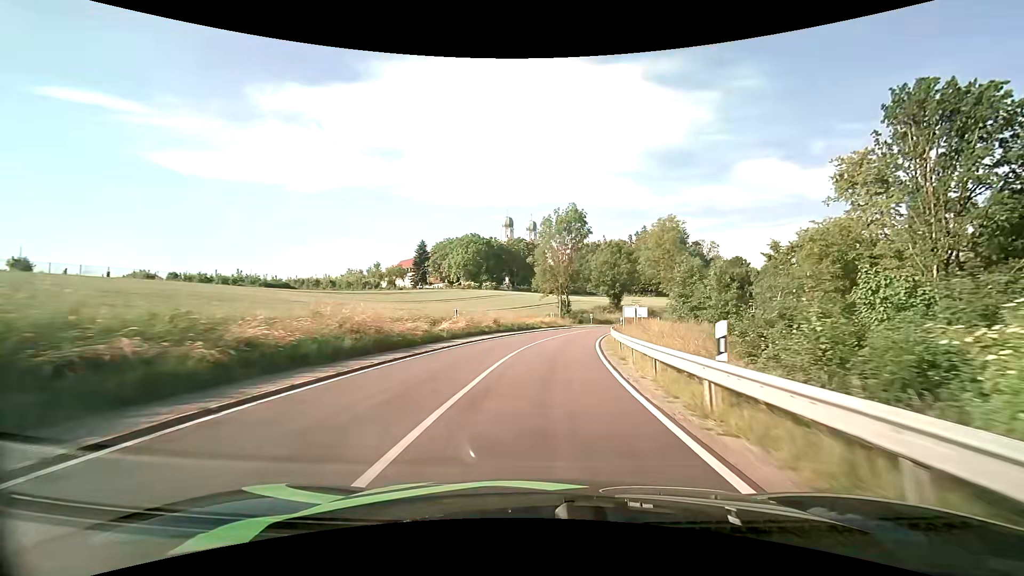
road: tertiary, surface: asphalt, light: Day
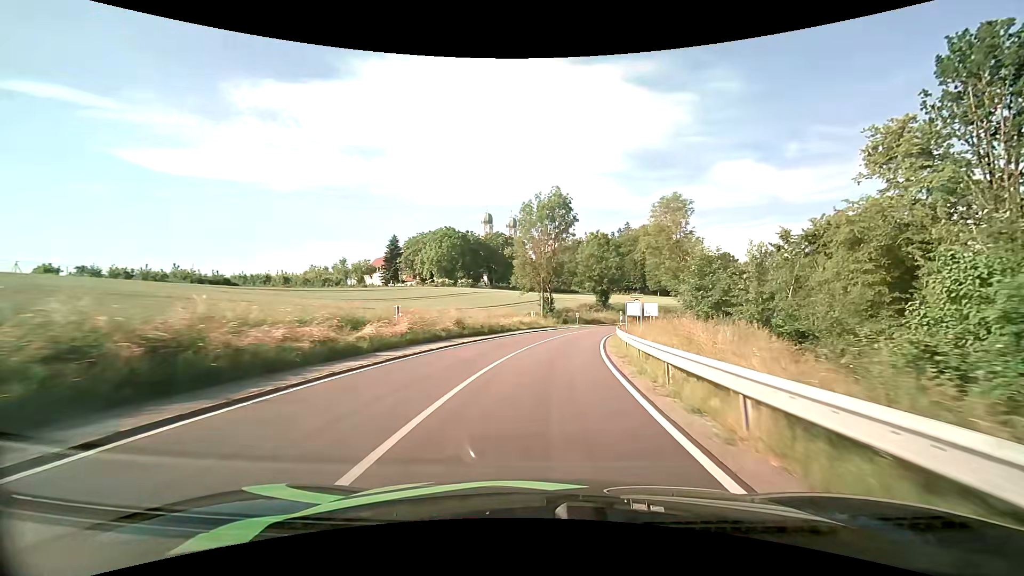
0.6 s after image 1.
(+0.1, +9.6) m; +2°
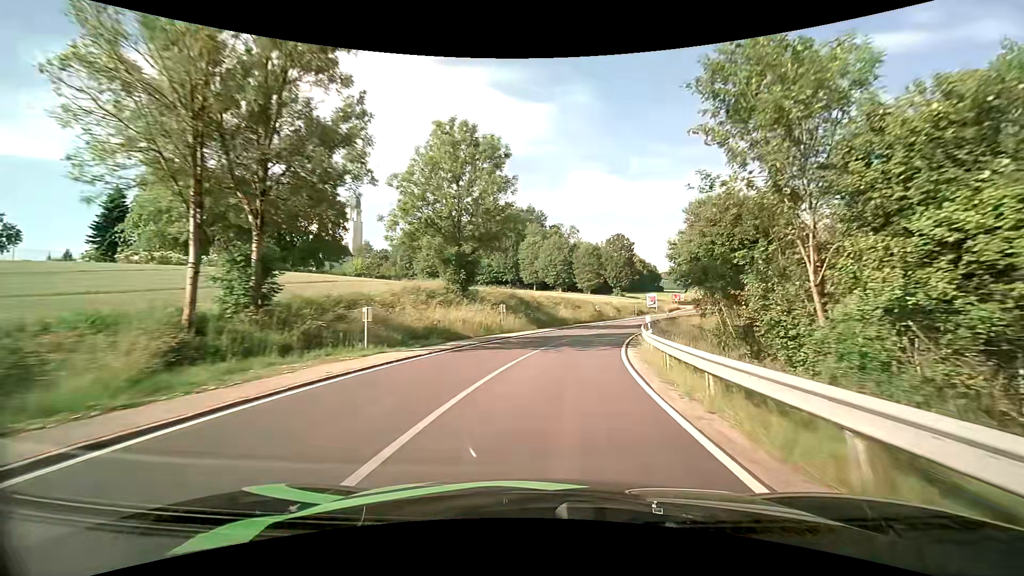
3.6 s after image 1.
(+5.9, +48.3) m; +15°
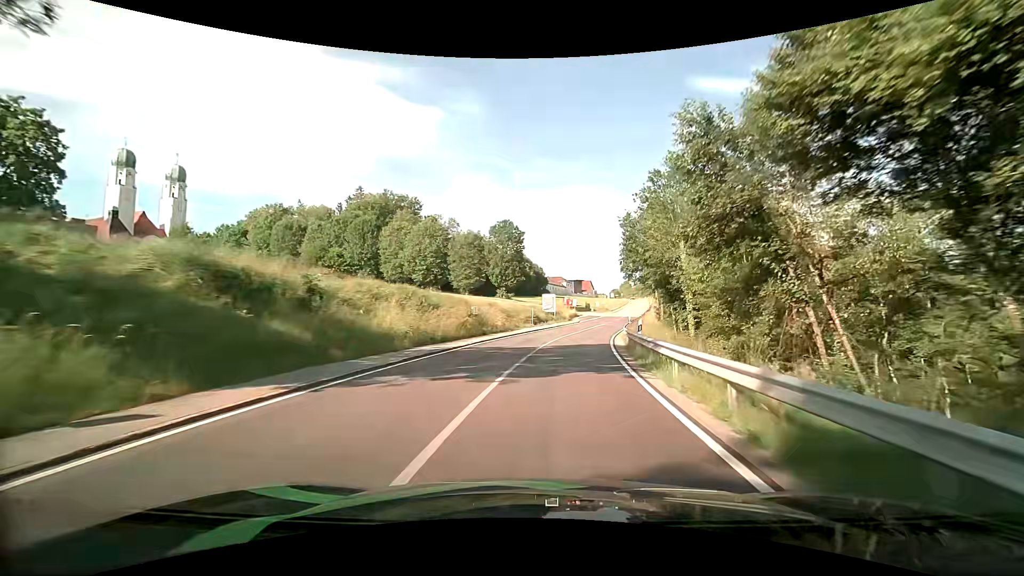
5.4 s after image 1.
(+3.5, +29.2) m; +14°
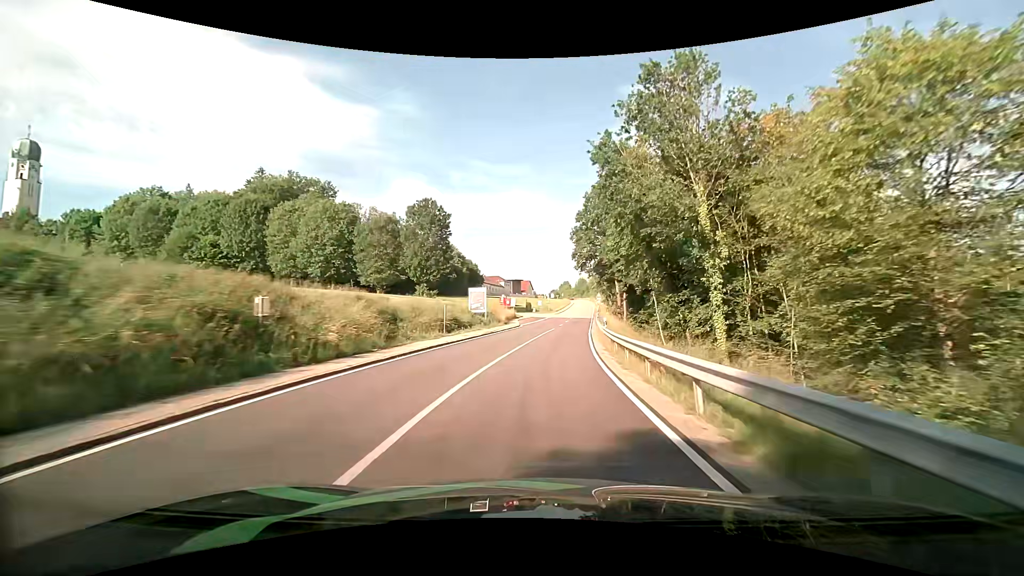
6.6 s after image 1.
(+1.4, +20.2) m; +7°
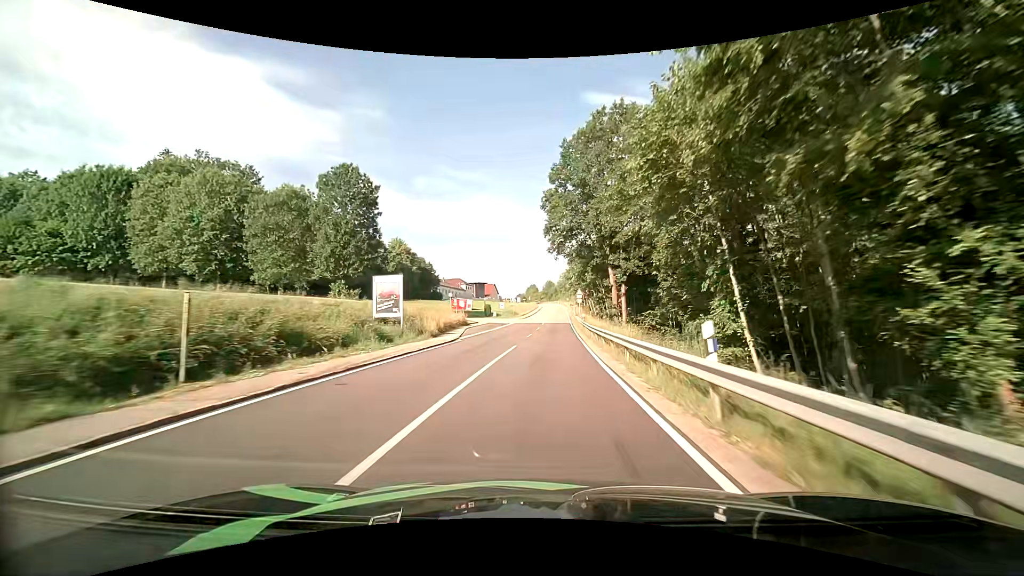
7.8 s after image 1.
(+0.9, +21.1) m; +4°
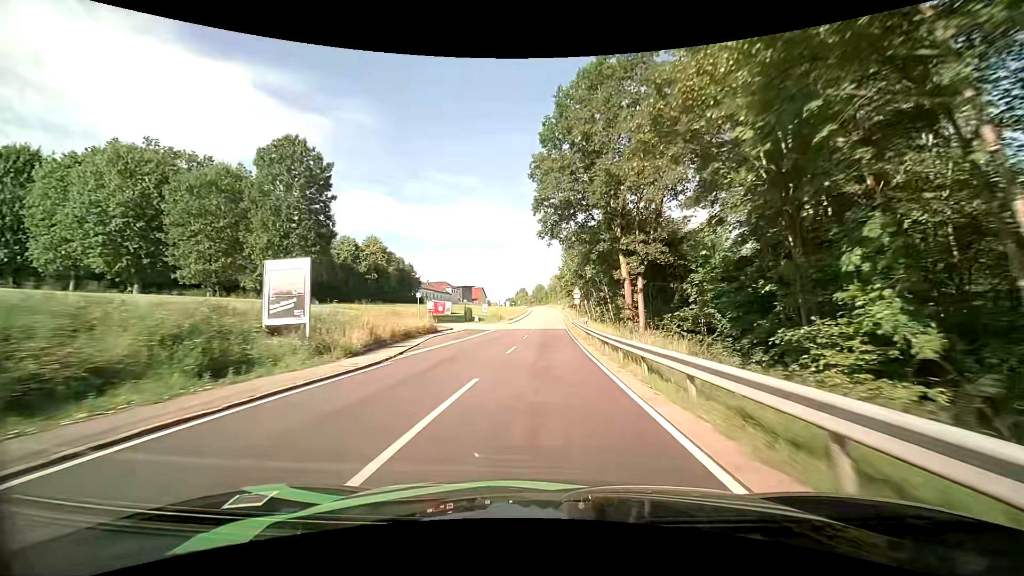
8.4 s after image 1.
(+0.2, +11.0) m; +2°
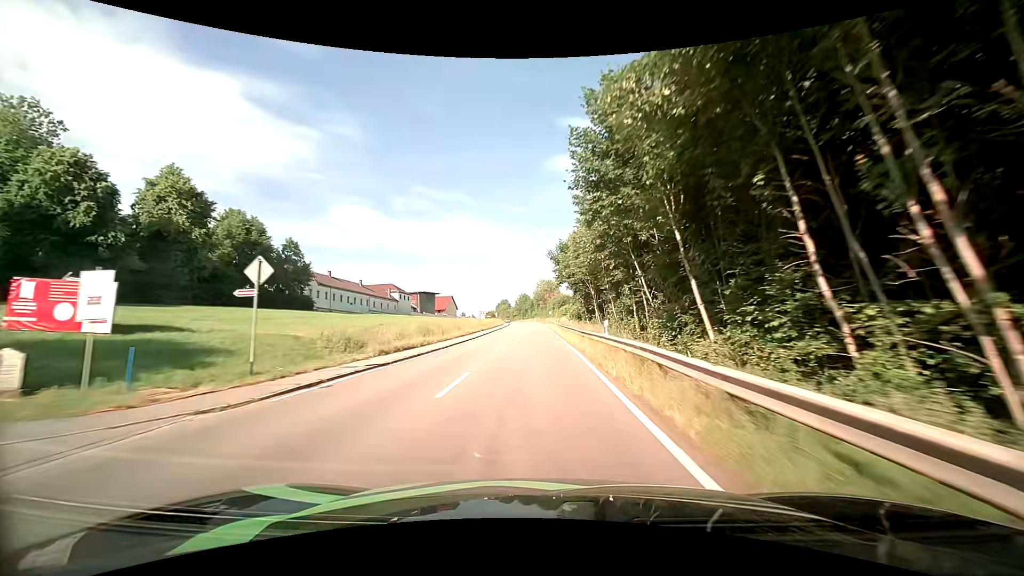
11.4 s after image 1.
(+1.2, +58.3) m; +2°
(0, +10) (0, +20) (0, +30) (-1, +40) (-1, +50) (-1, +60) (-1, +70) (-1, +80) (-2, +90) (-2, +100) m
